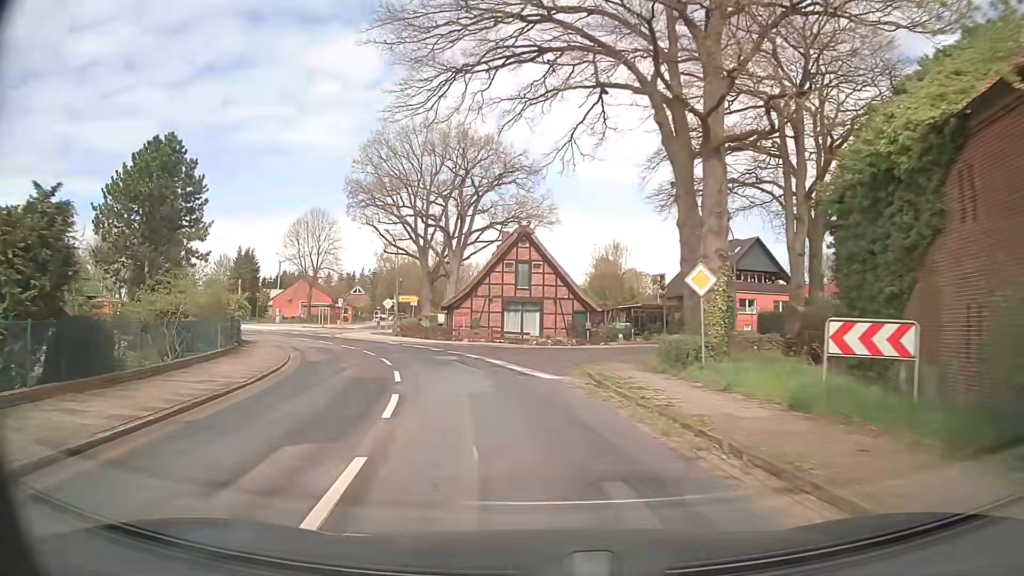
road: secondary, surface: asphalt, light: Day
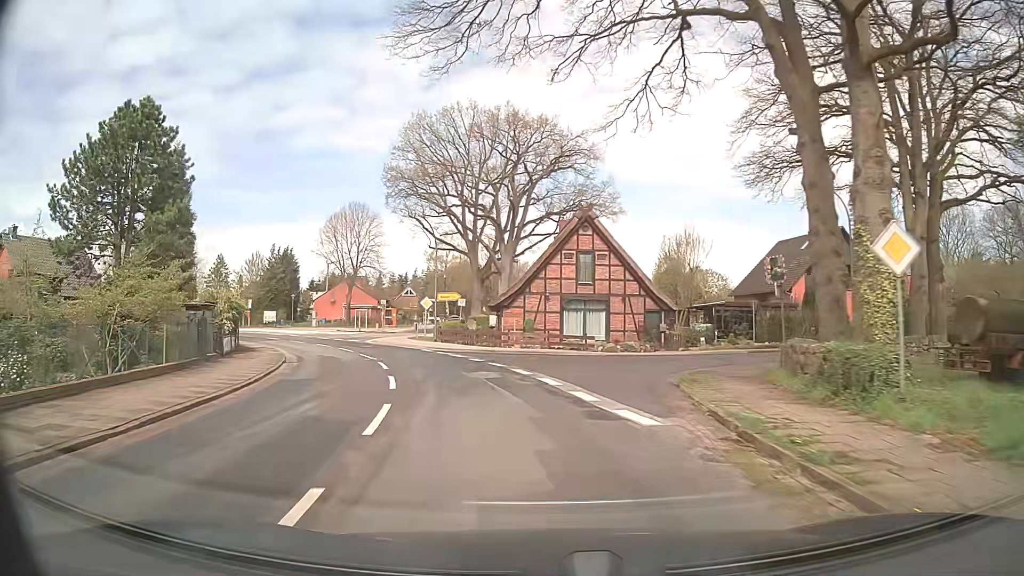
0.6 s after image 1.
(-0.3, +7.4) m; -6°
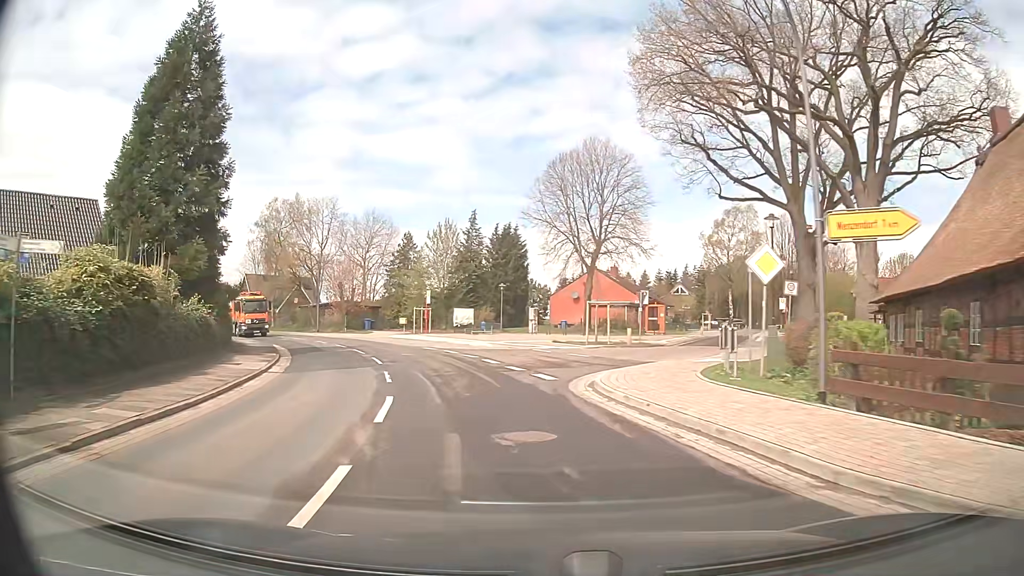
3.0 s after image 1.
(-5.4, +29.2) m; -22°
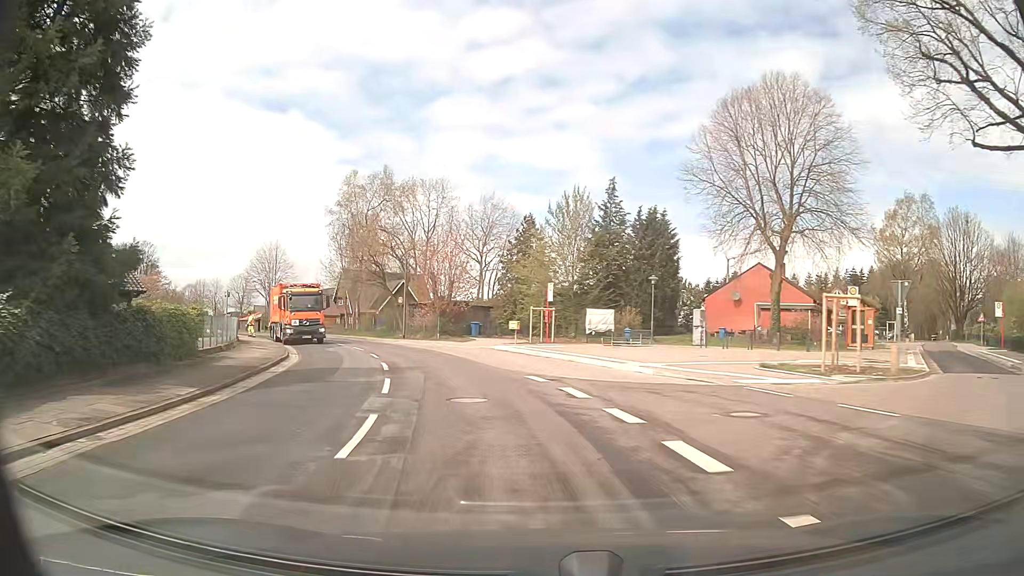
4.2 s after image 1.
(-1.5, +14.9) m; -11°
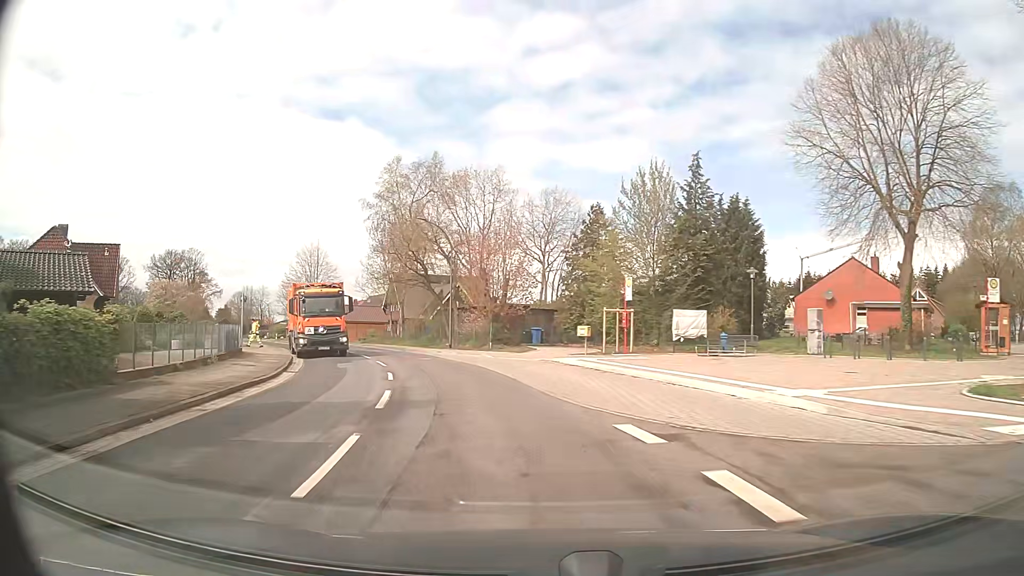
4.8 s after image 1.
(-0.3, +7.5) m; -6°
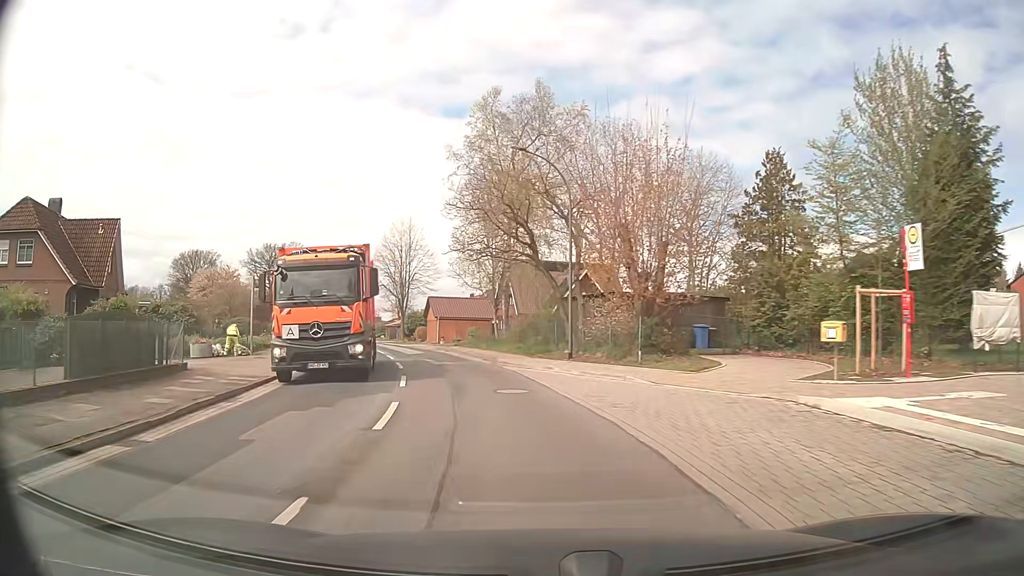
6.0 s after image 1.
(-1.3, +15.0) m; -10°
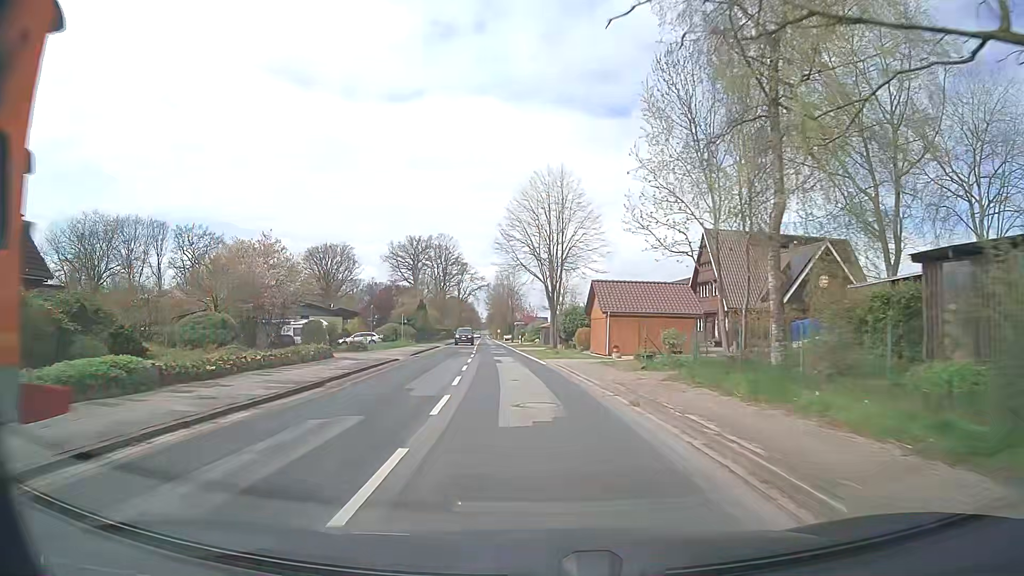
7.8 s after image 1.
(-3.2, +22.5) m; -15°
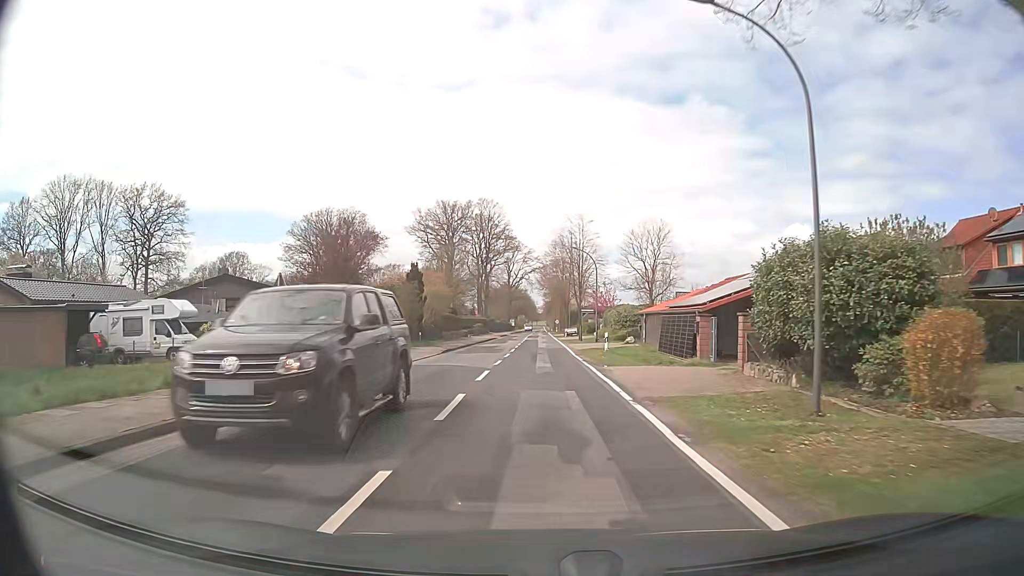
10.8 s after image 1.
(-2.2, +38.5) m; -5°
(0, +10) (0, +20) (0, +30) (0, +40) (0, +50) (0, +60) (0, +70) (0, +80) (0, +90) (0, +100) m
